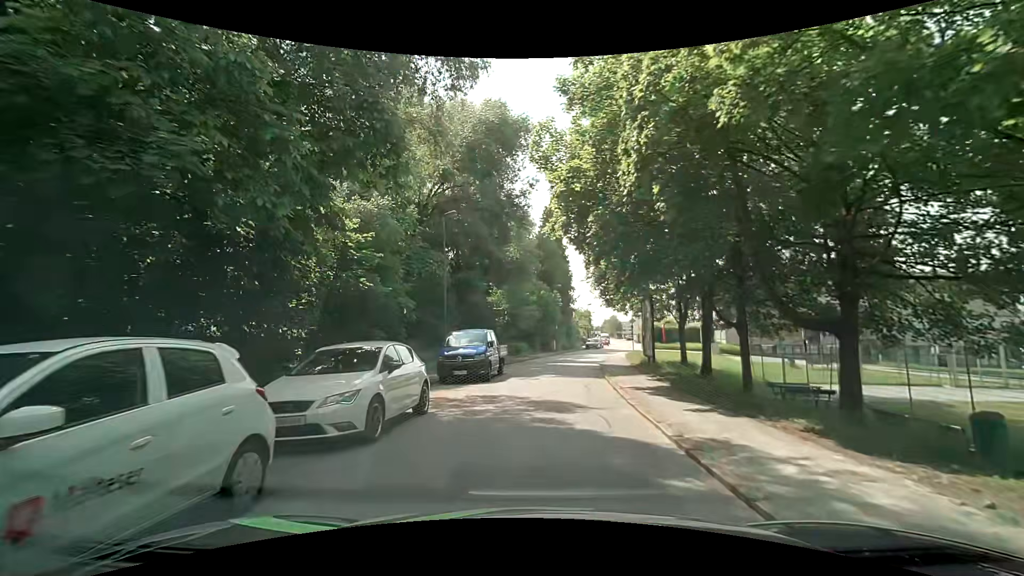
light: Day
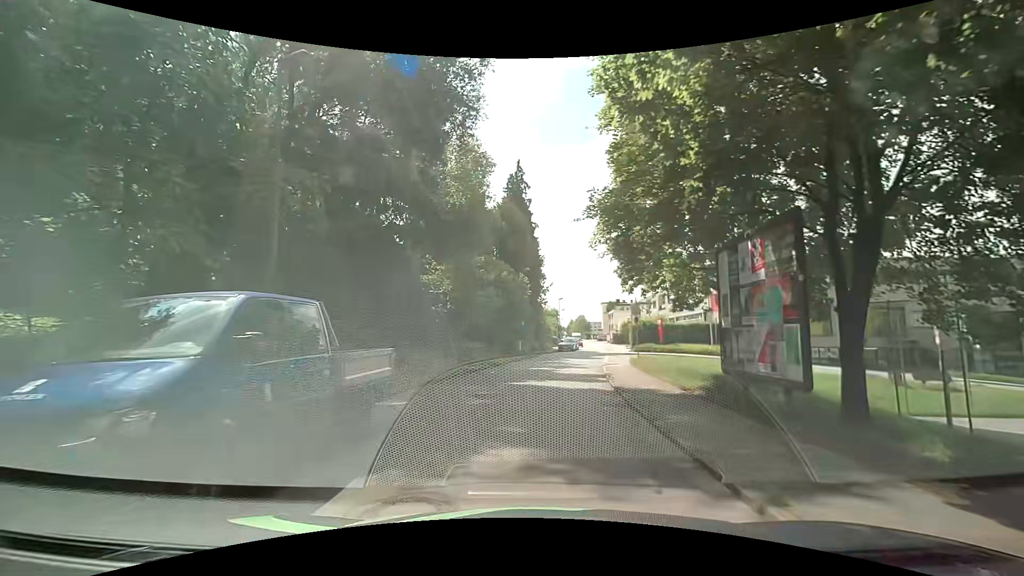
(+0.5, +14.4) m; +2°
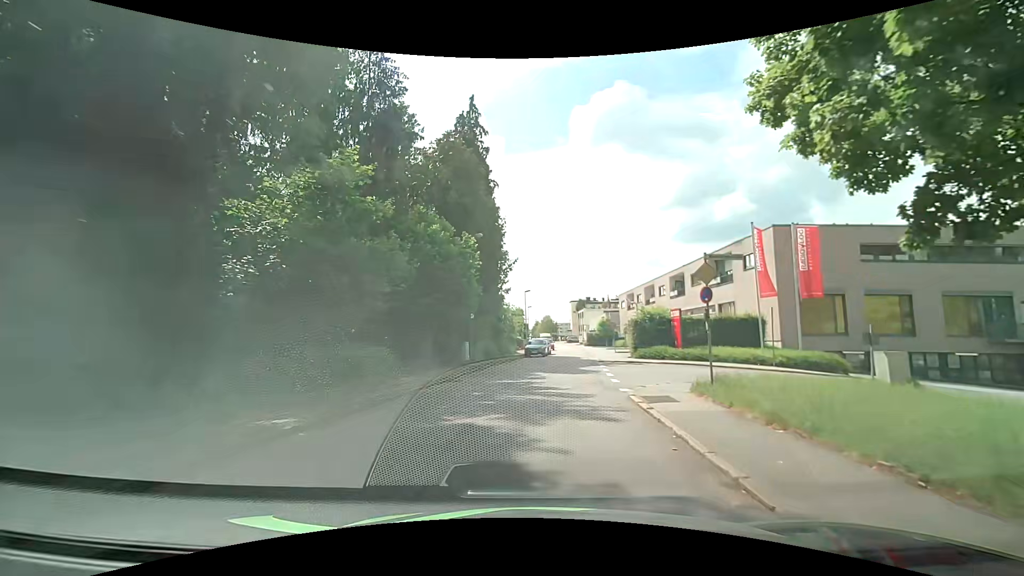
(+0.9, +16.0) m; +6°
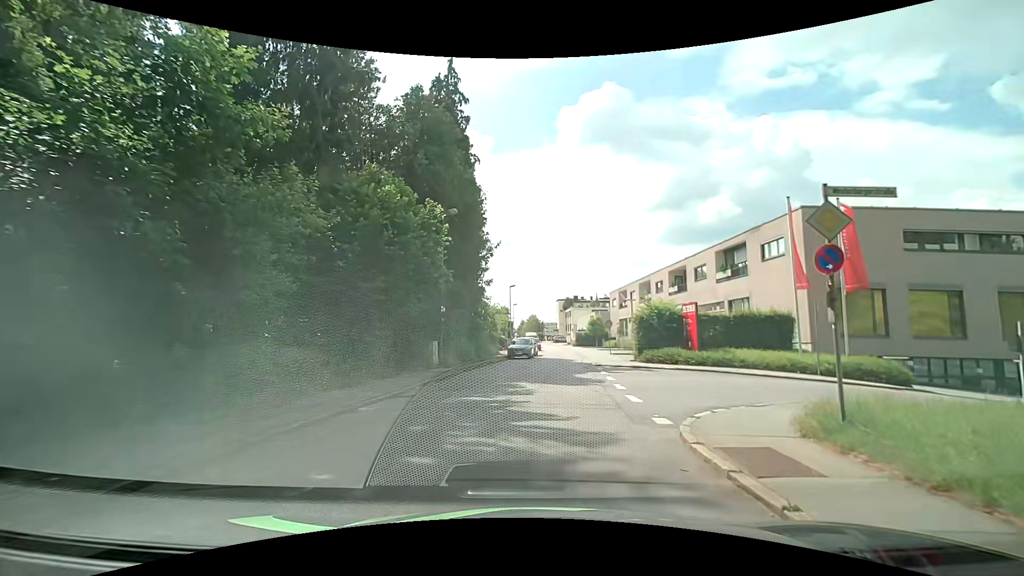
(0.0, +5.6) m; 0°
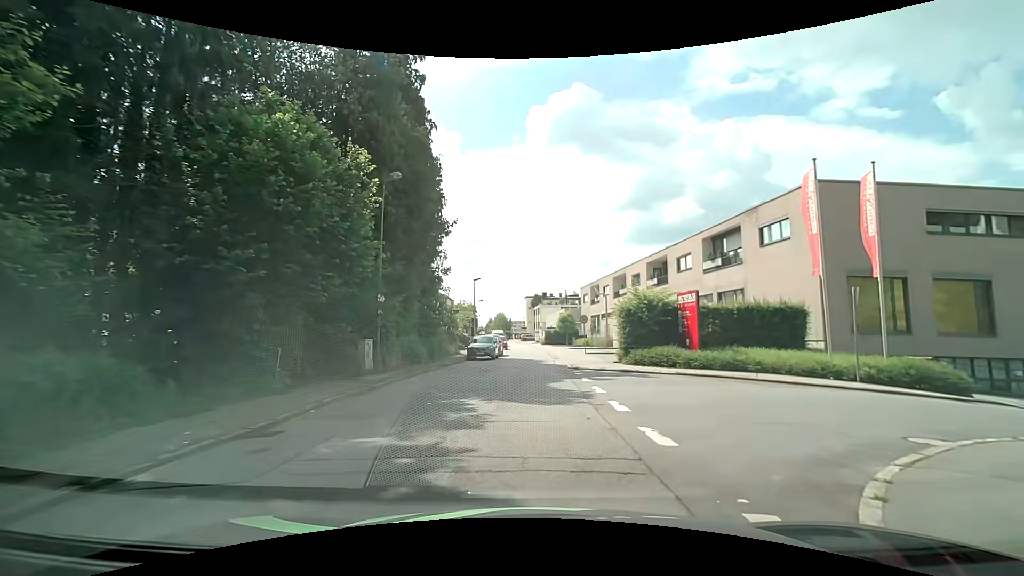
(+0.2, +5.2) m; +5°
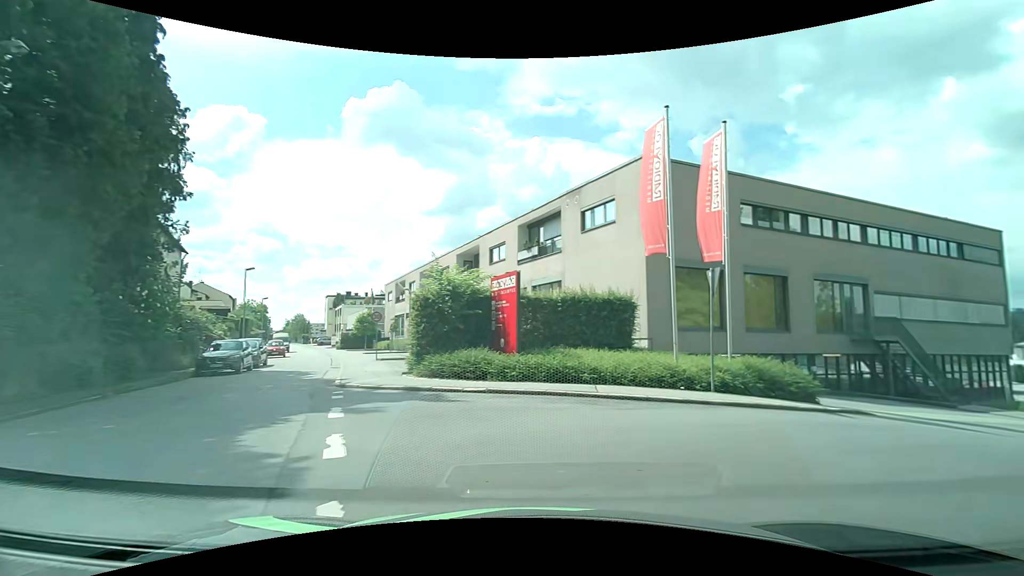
(+1.0, +6.7) m; +22°
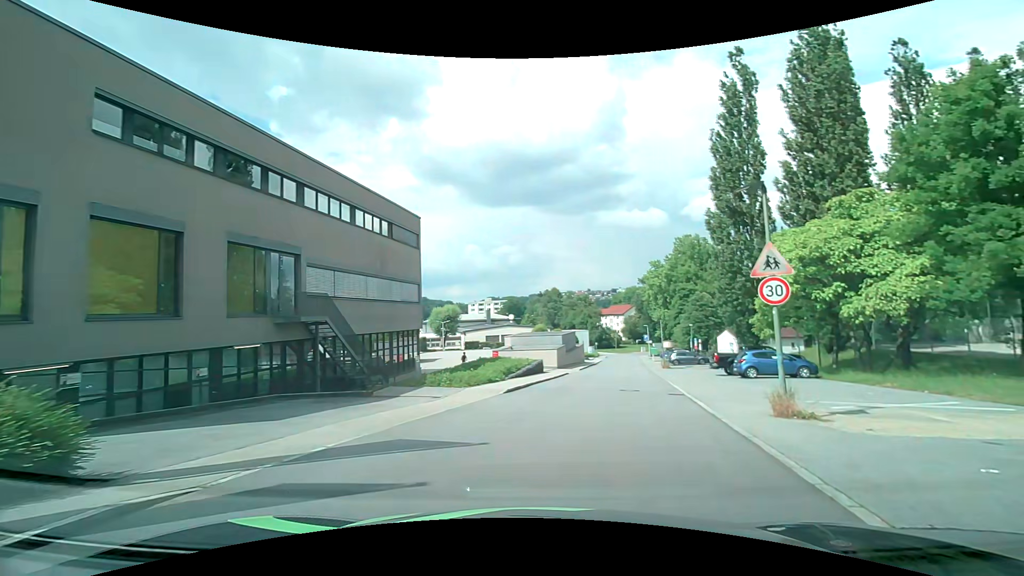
(+4.6, +8.1) m; +56°
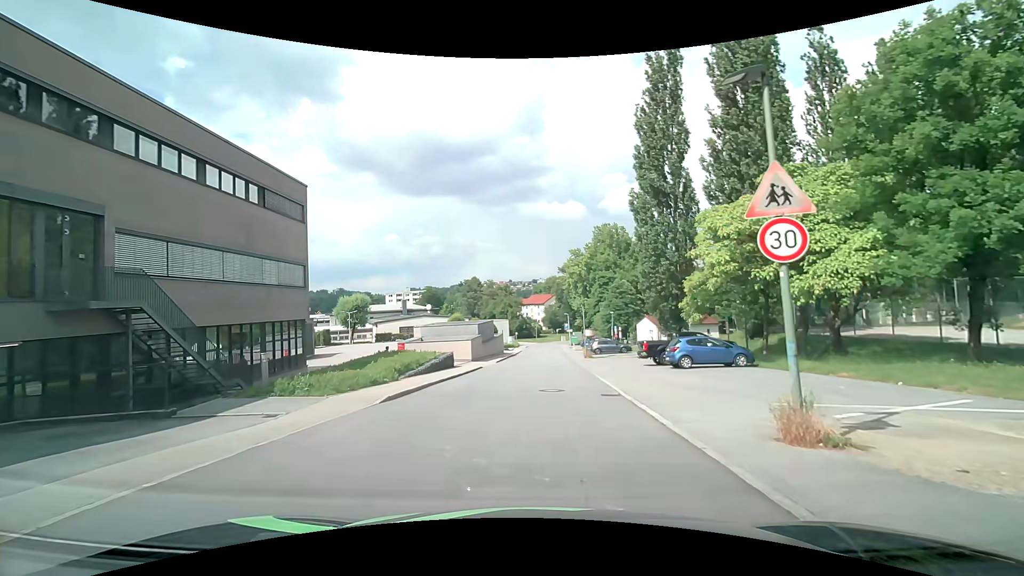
(+0.5, +4.8) m; +8°
(0, +10) (+1, +20) (+1, +30) (+2, +40) (+2, +50) (+3, +60) (+3, +70) (+4, +80) (+4, +90) (+3, +100) m
